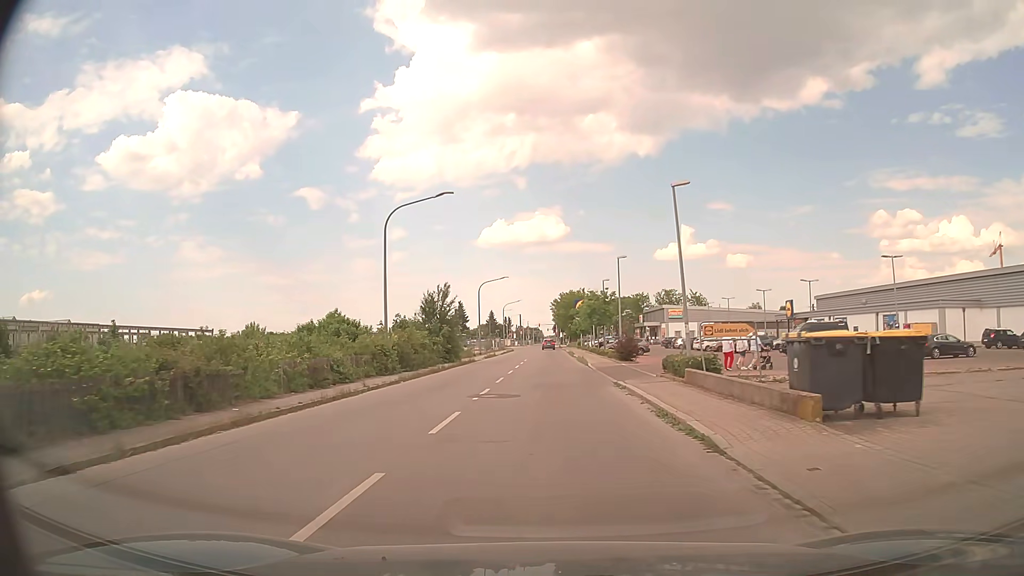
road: residential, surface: asphalt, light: Day
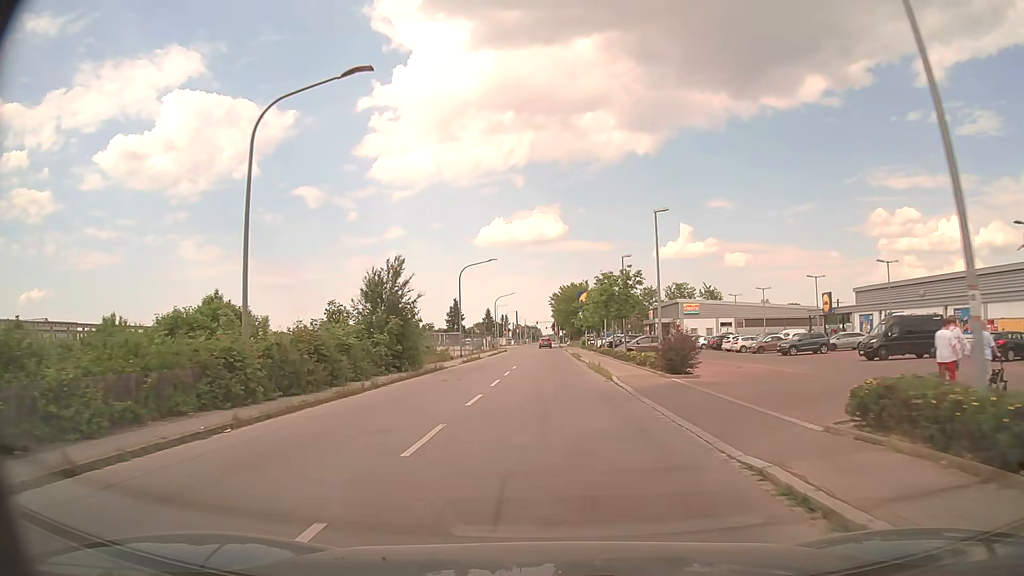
(-0.1, +14.2) m; 0°
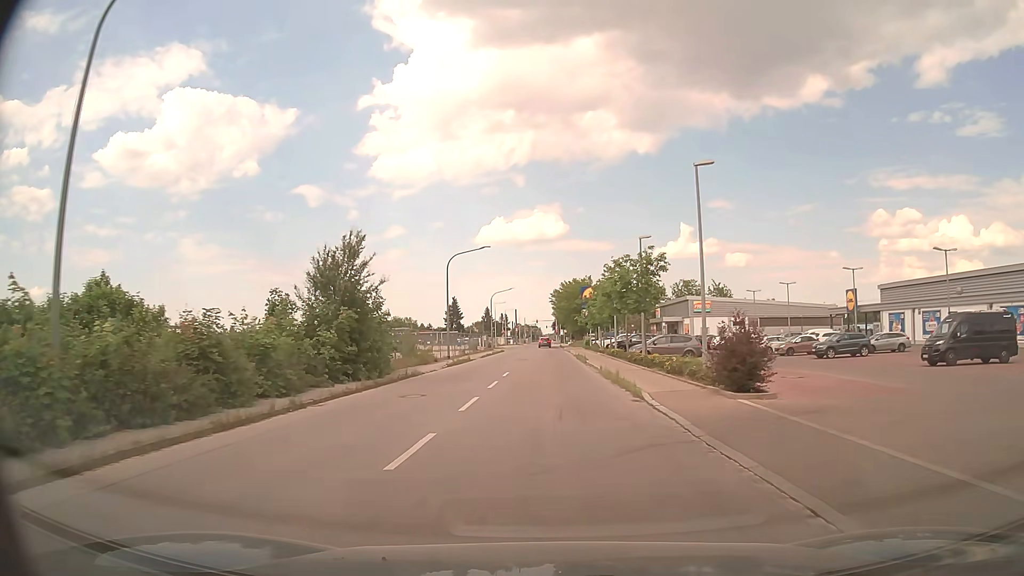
(0.0, +7.1) m; 0°
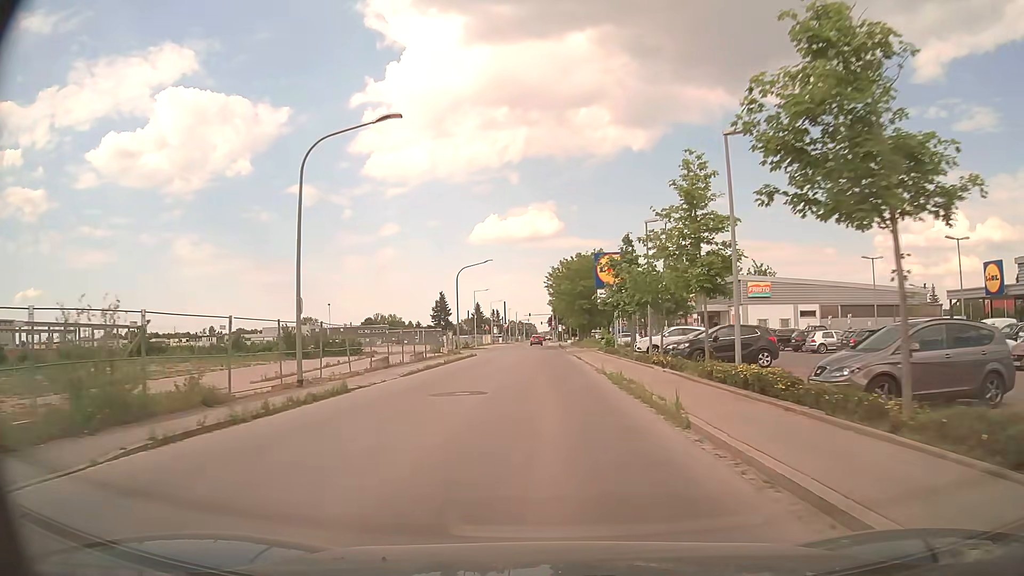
(0.0, +28.5) m; 0°
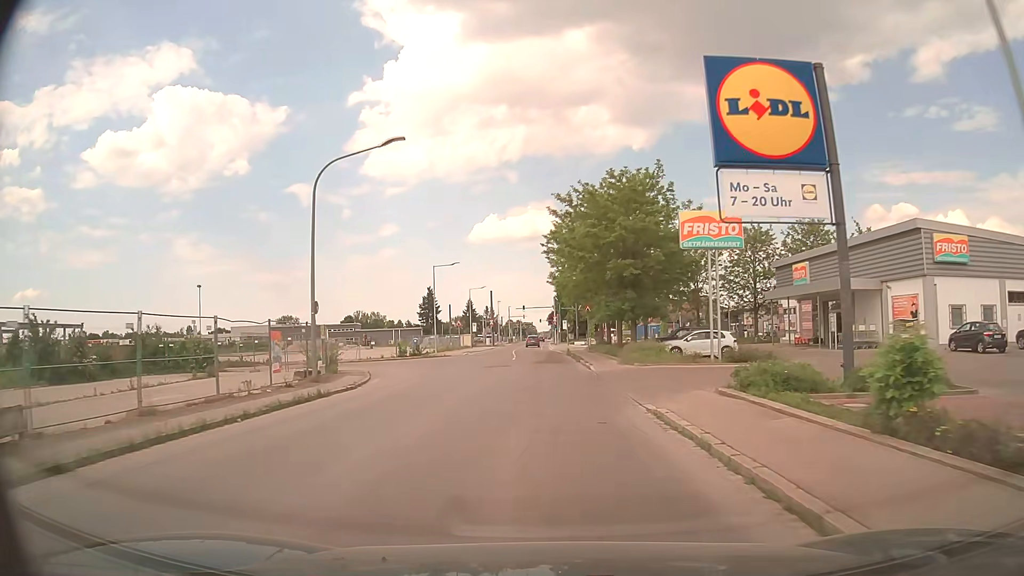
(+0.1, +35.4) m; 0°
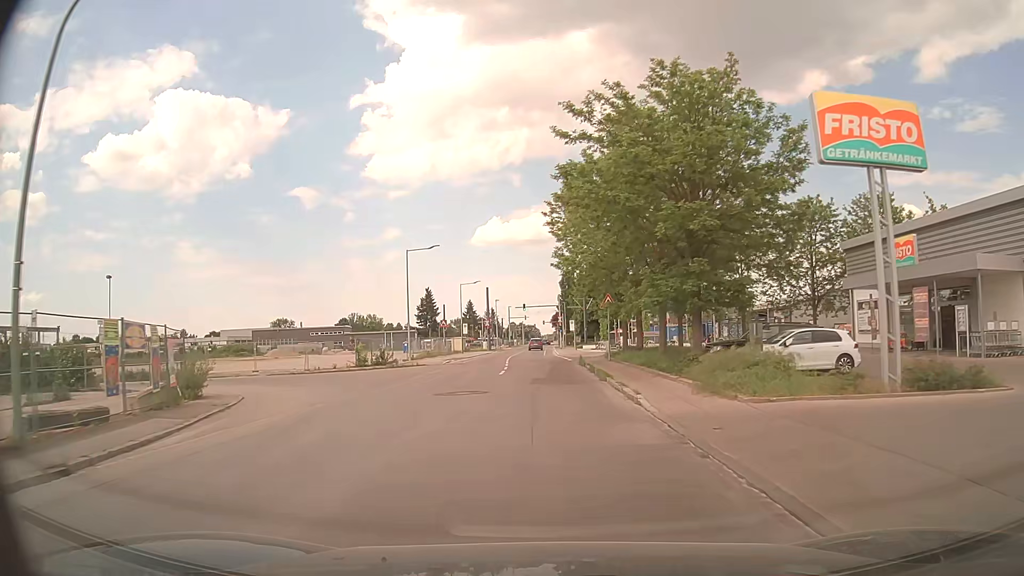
(0.0, +13.8) m; 0°
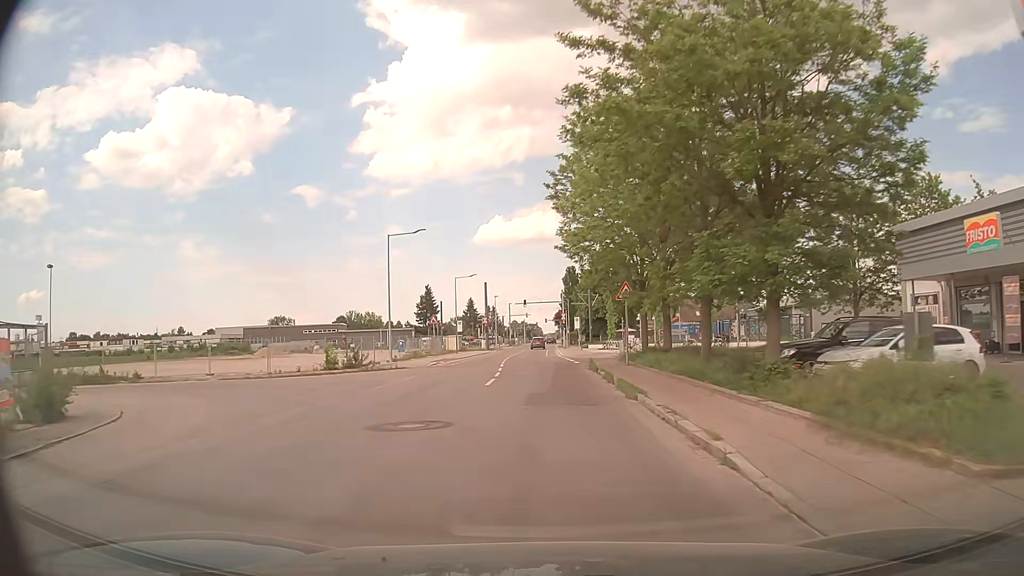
(0.0, +6.8) m; 0°
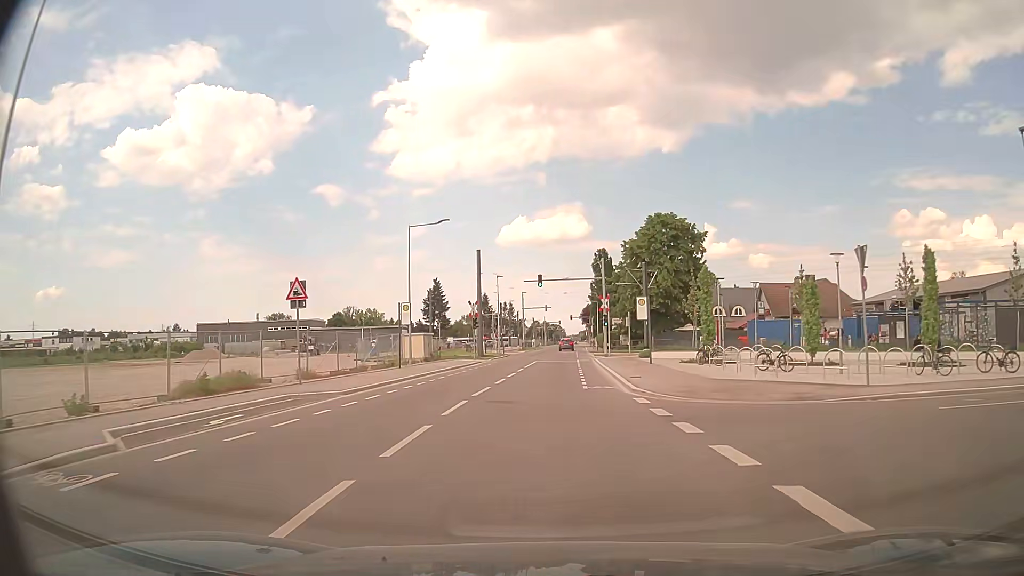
(-0.5, +35.0) m; -2°
